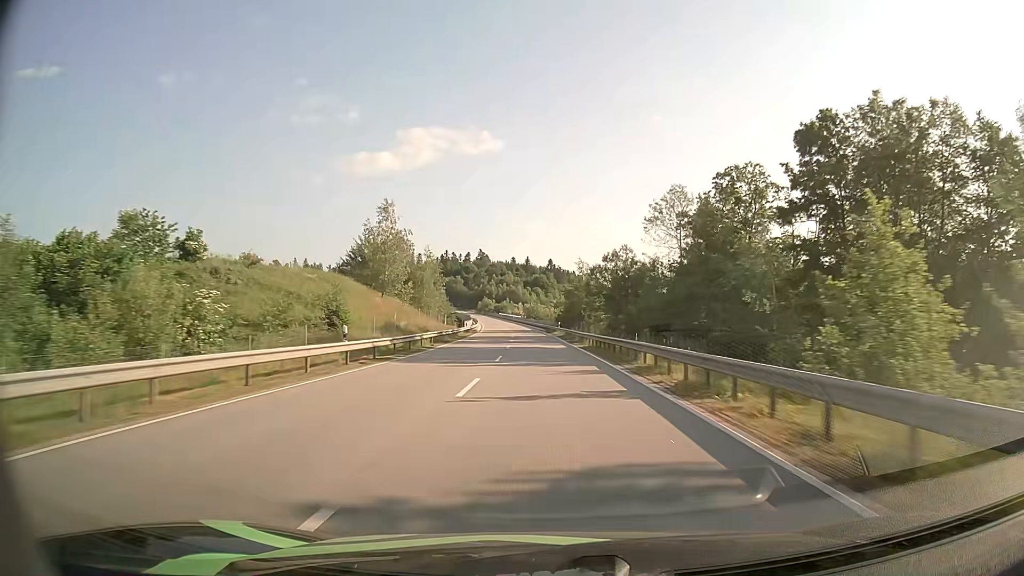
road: primary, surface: asphalt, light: Day
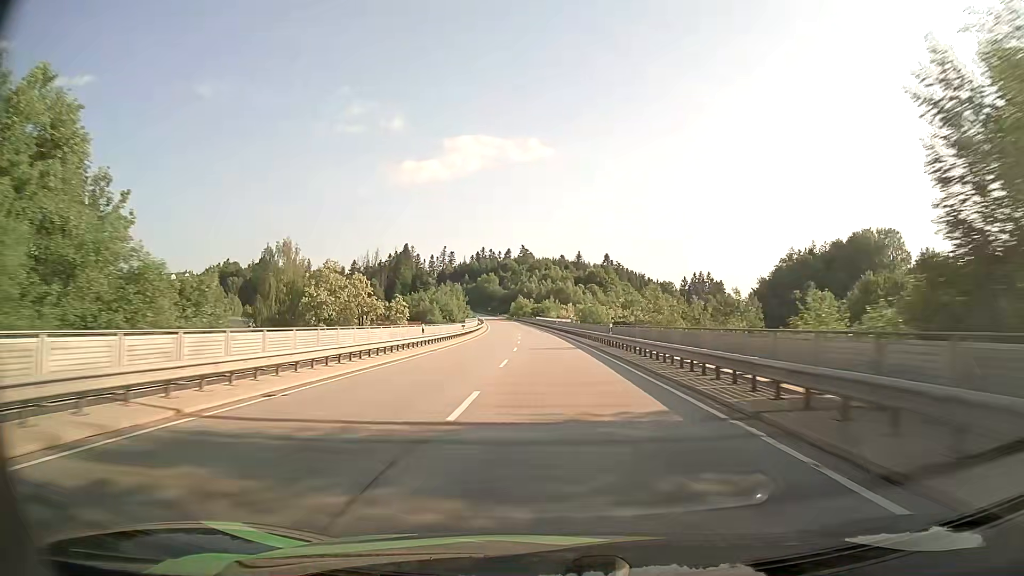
(-3.5, +86.7) m; -4°
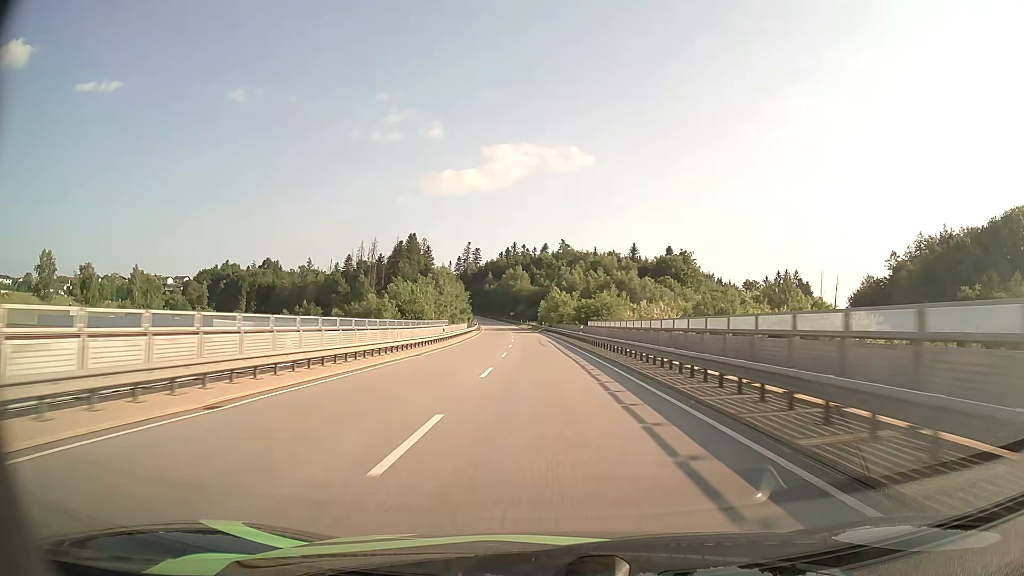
(-2.4, +86.7) m; -3°
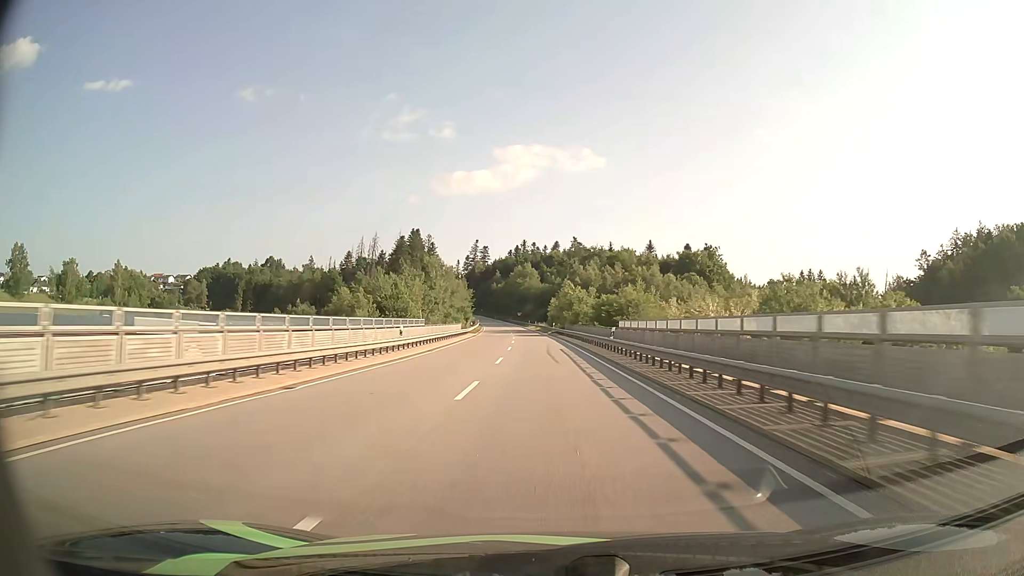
(-0.2, +17.3) m; -1°
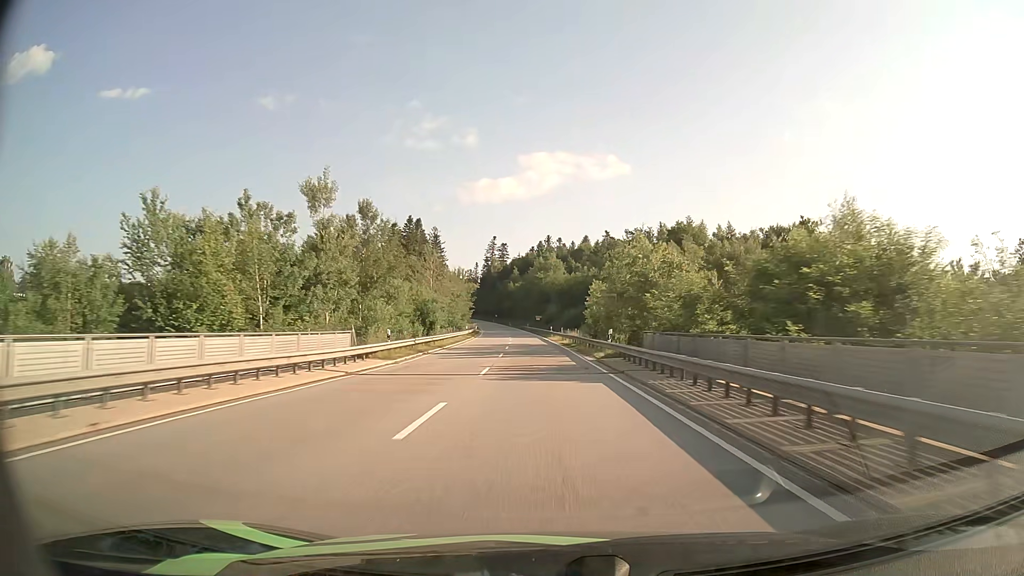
(-0.9, +52.0) m; -2°
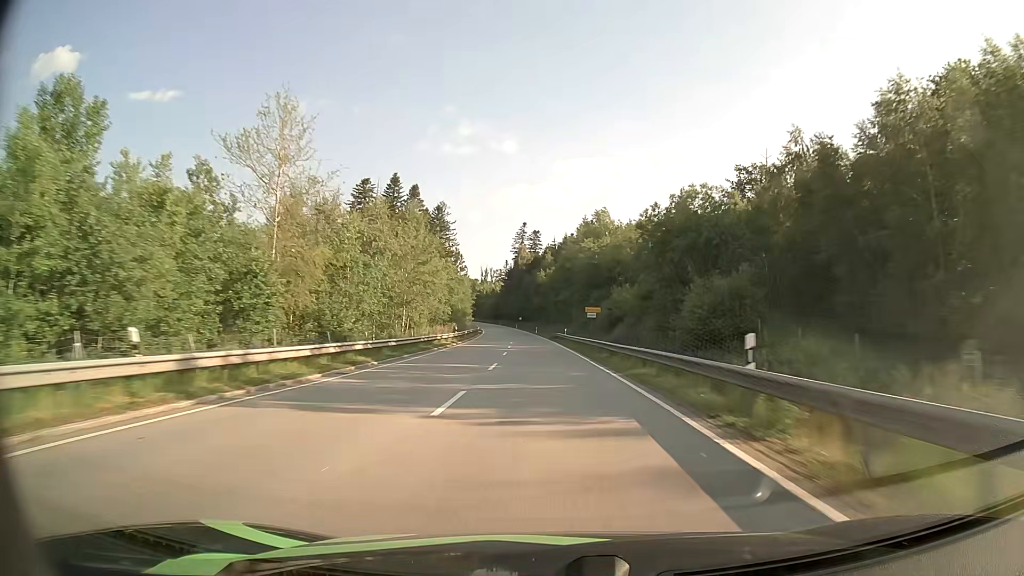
(-2.2, +69.2) m; -3°
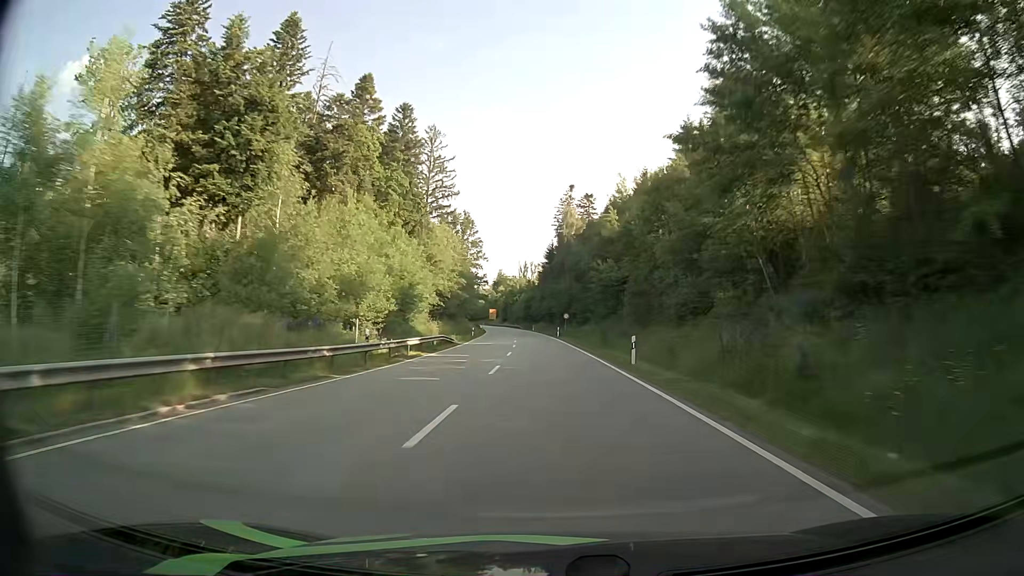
(-3.1, +86.5) m; -4°
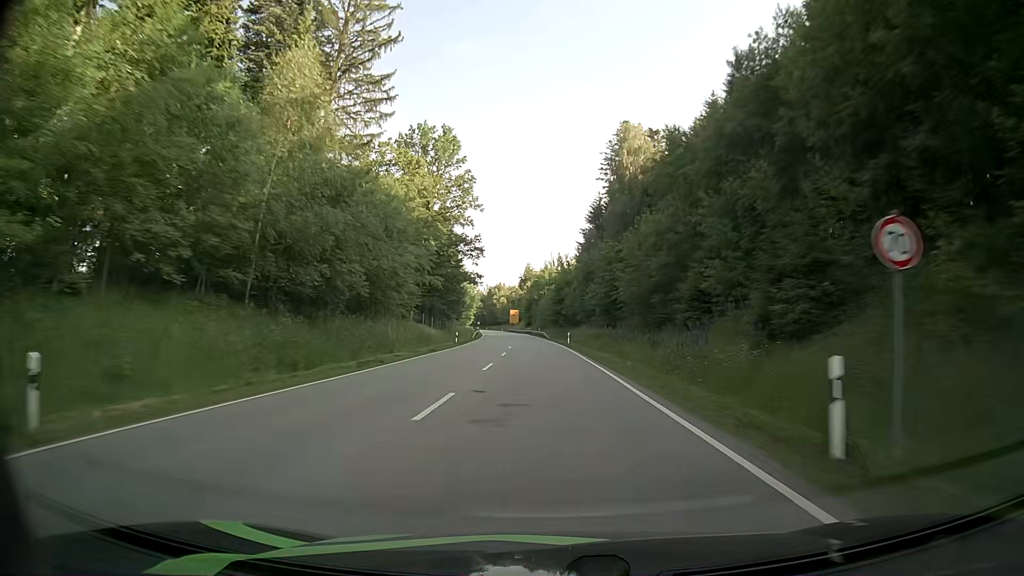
(-1.4, +69.2) m; -3°
(0, +10) (0, +20) (0, +30) (-1, +40) (-1, +50) (-1, +60) (-2, +70) (-2, +80) (-3, +90) (-4, +100) m
